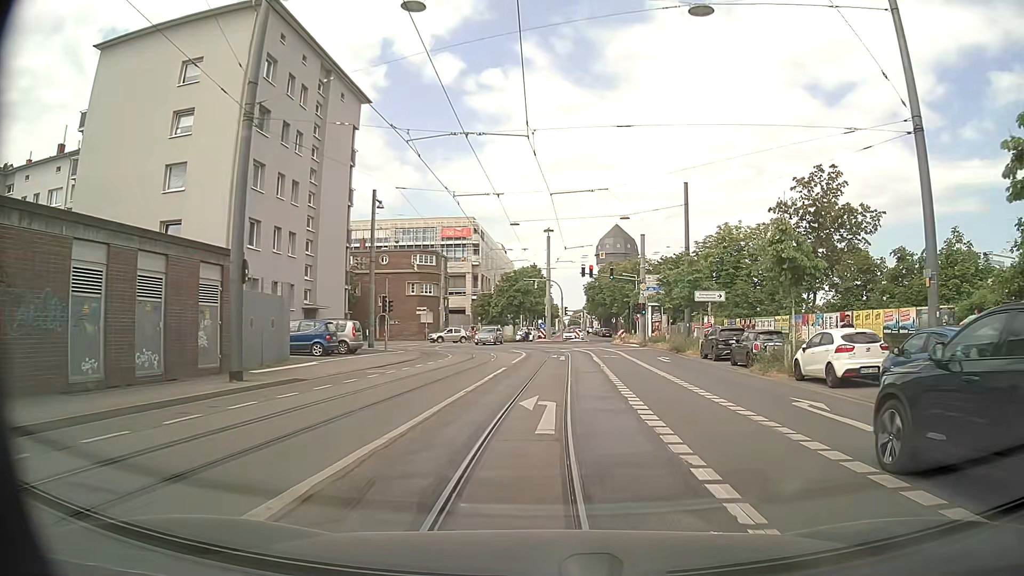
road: secondary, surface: asphalt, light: Day
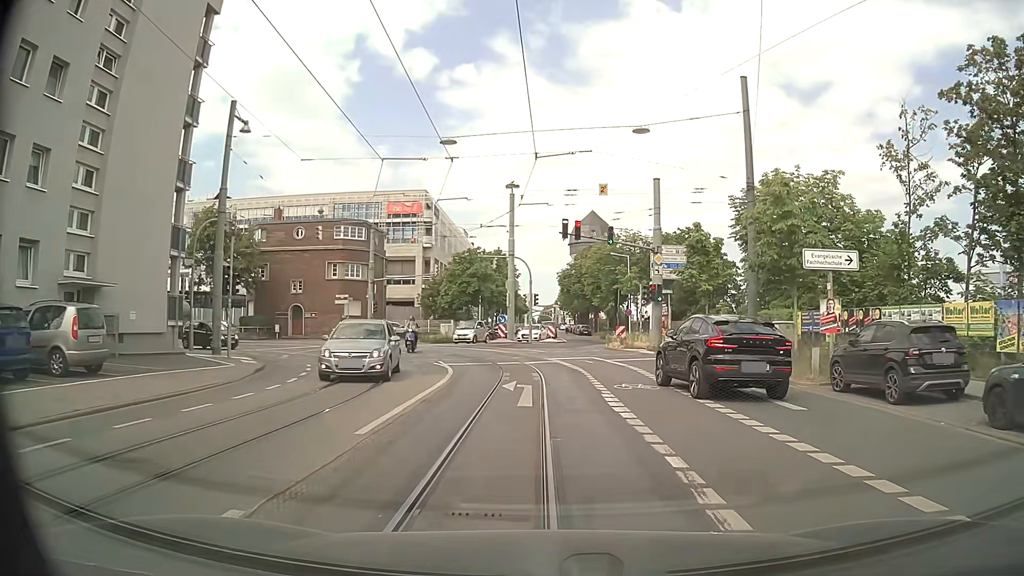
(+0.6, +18.7) m; +2°
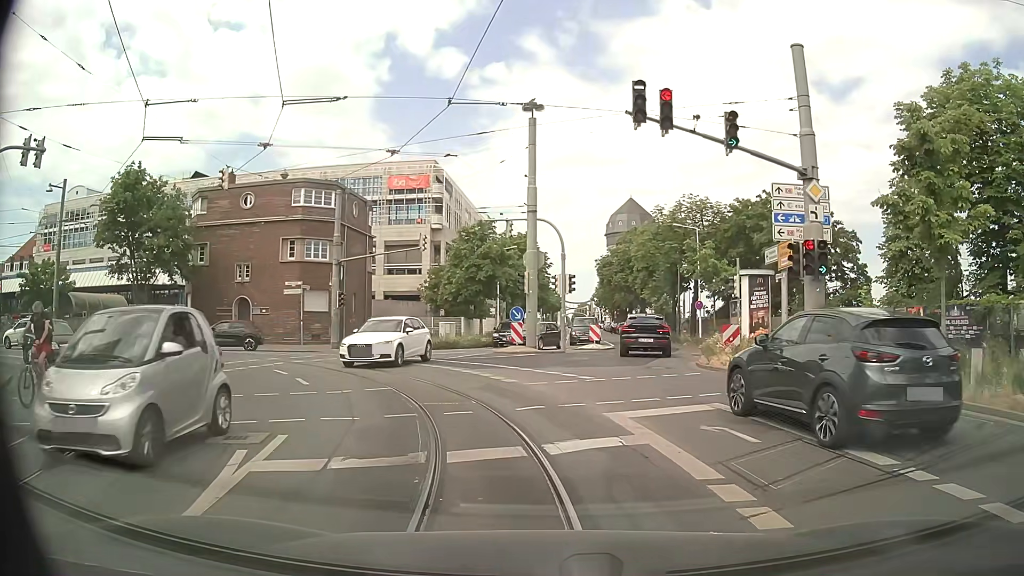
(0.0, +15.9) m; -2°
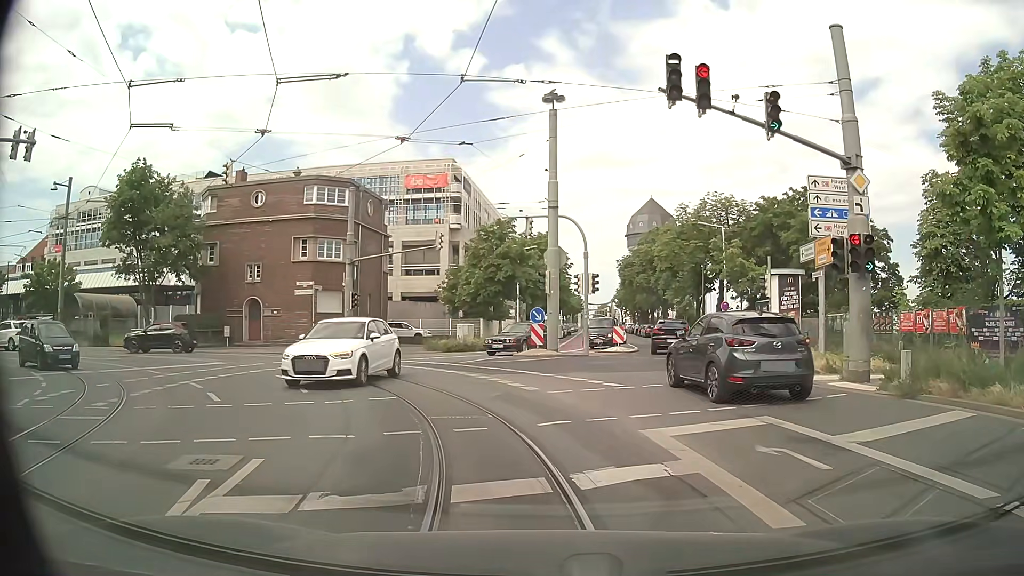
(0.0, +1.3) m; -2°
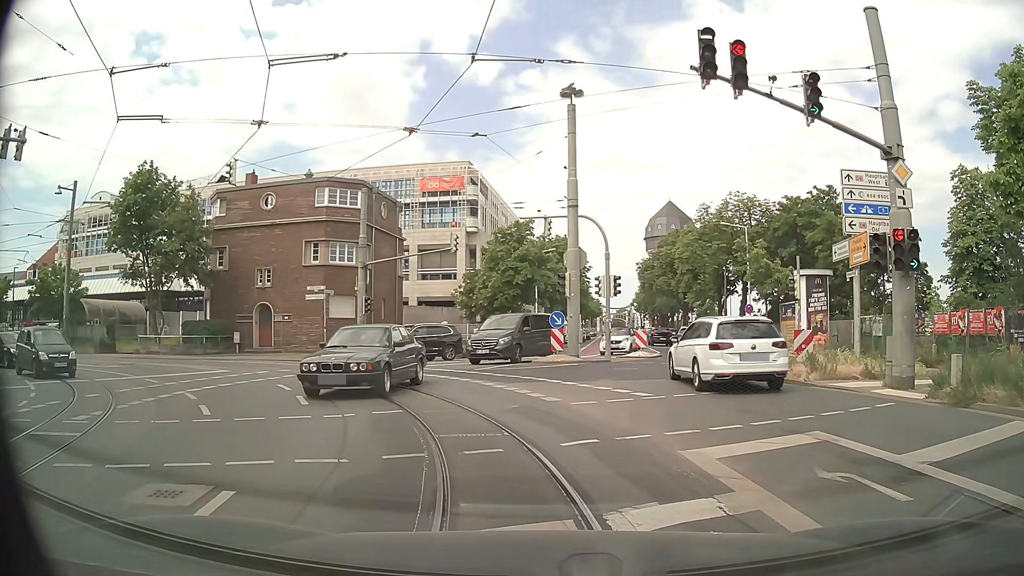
(0.0, +1.1) m; +1°
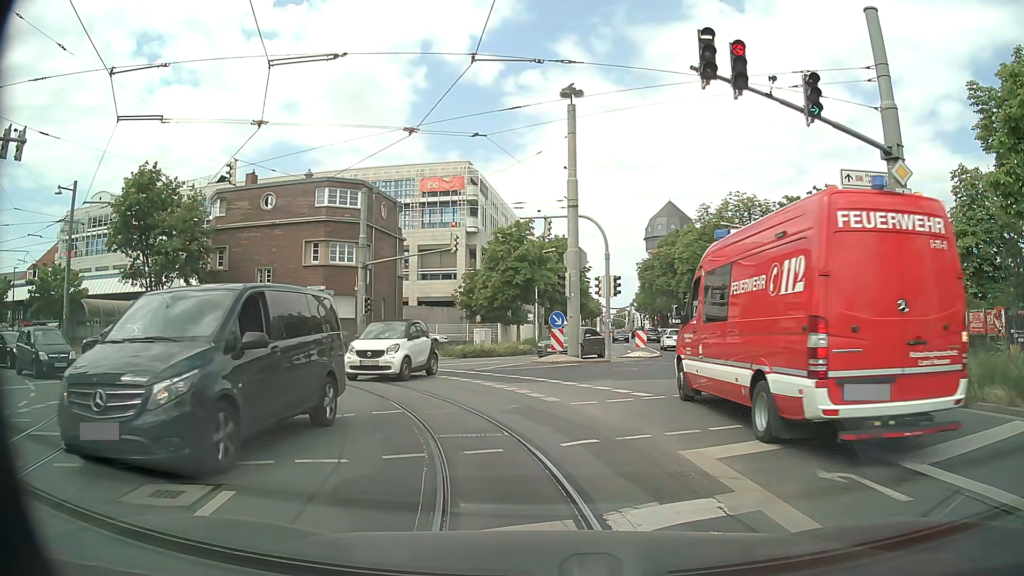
(0.0, 0.0) m; 0°
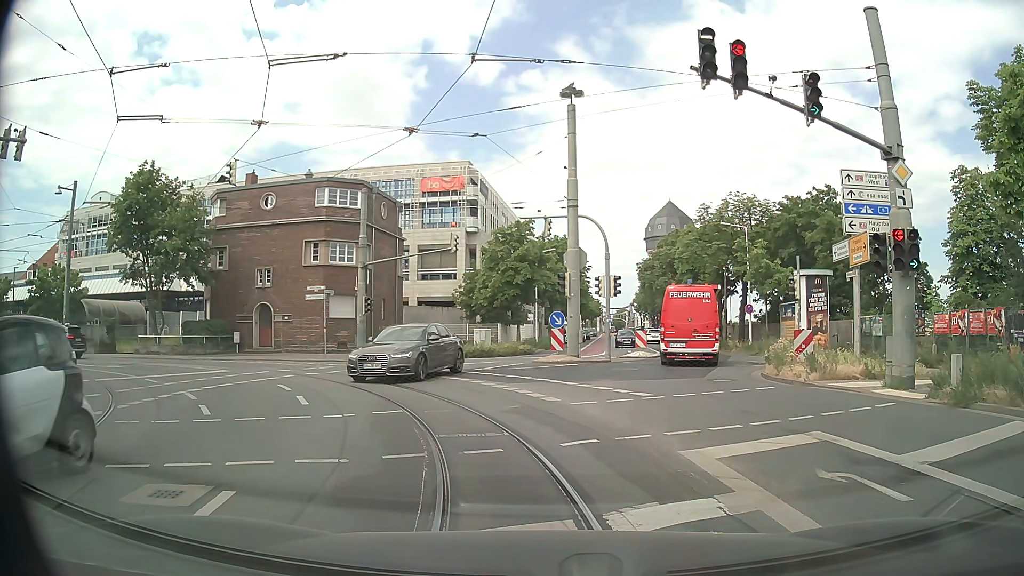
(0.0, 0.0) m; 0°
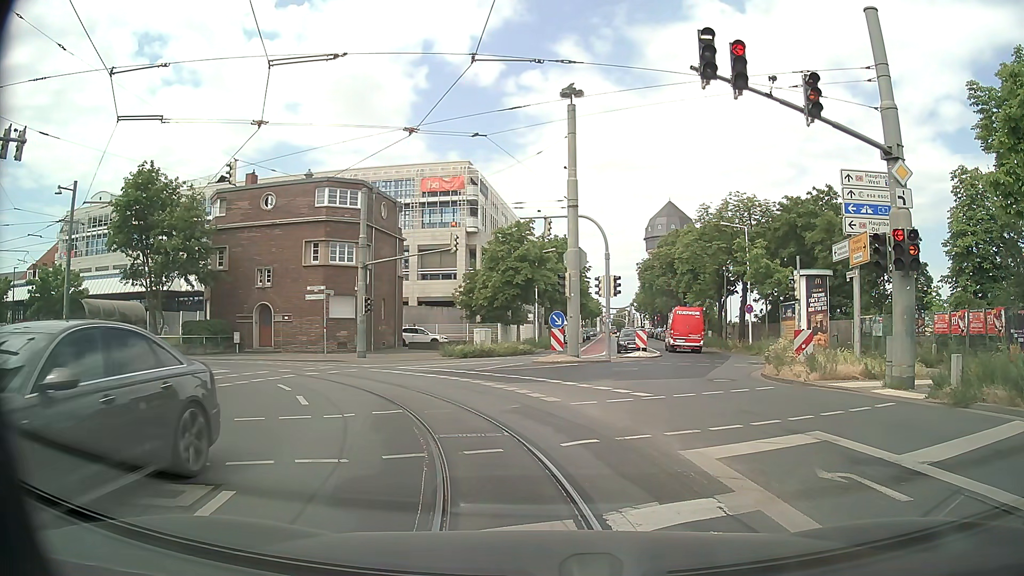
(0.0, 0.0) m; 0°
(-1, +10) (-6, +19) (-14, +25) (-23, +28) (-33, +29) (-43, +29) (-53, +30) (-63, +30) (-73, +30) (-83, +32) m
